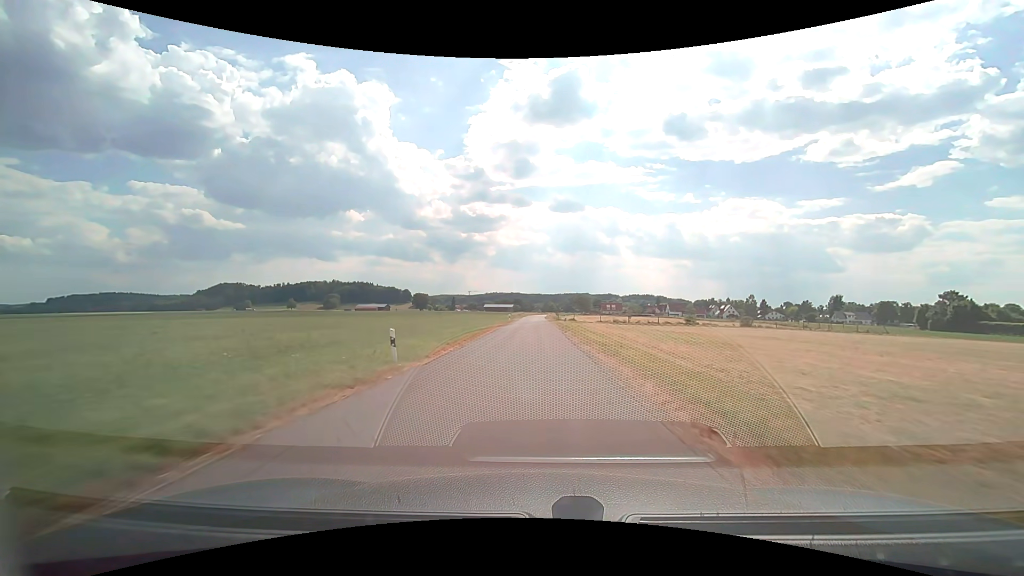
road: unclassified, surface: asphalt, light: Day
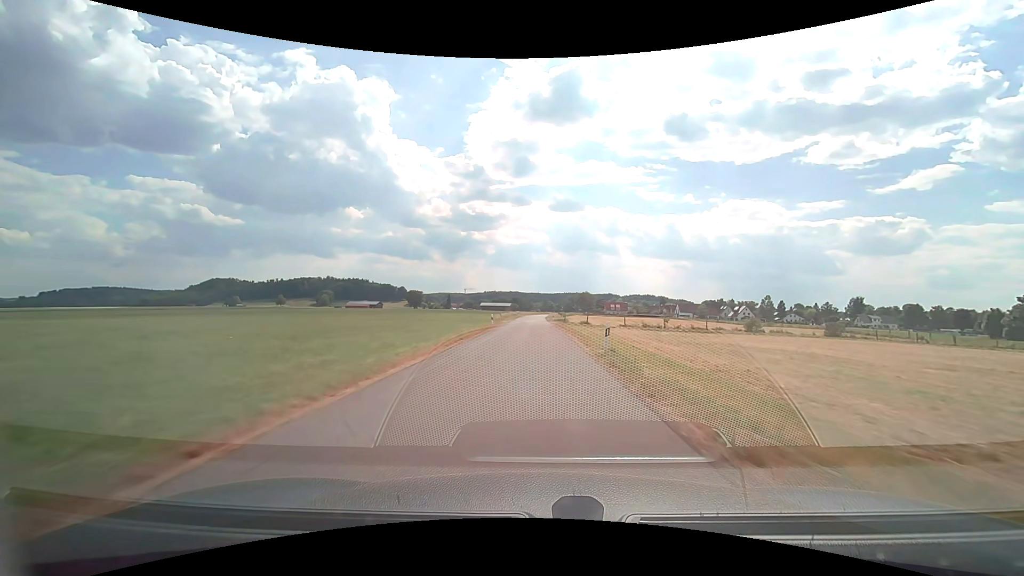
(0.0, +24.1) m; 0°
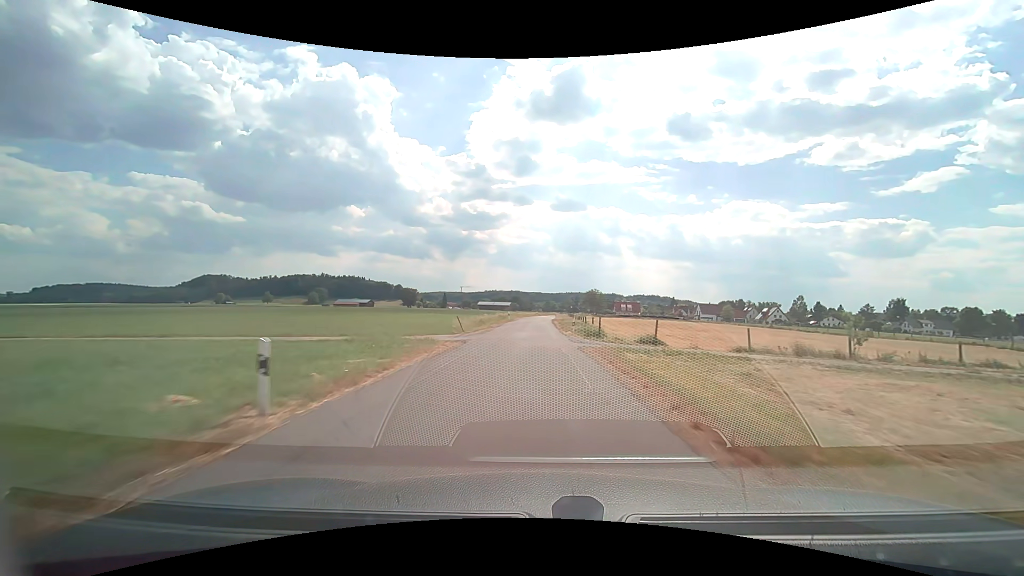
(0.0, +35.1) m; 0°
(0, +10) (0, +20) (0, +30) (0, +40) (0, +50) (+1, +60) (+1, +70) (+1, +80) (+2, +90) (+3, +100) m
